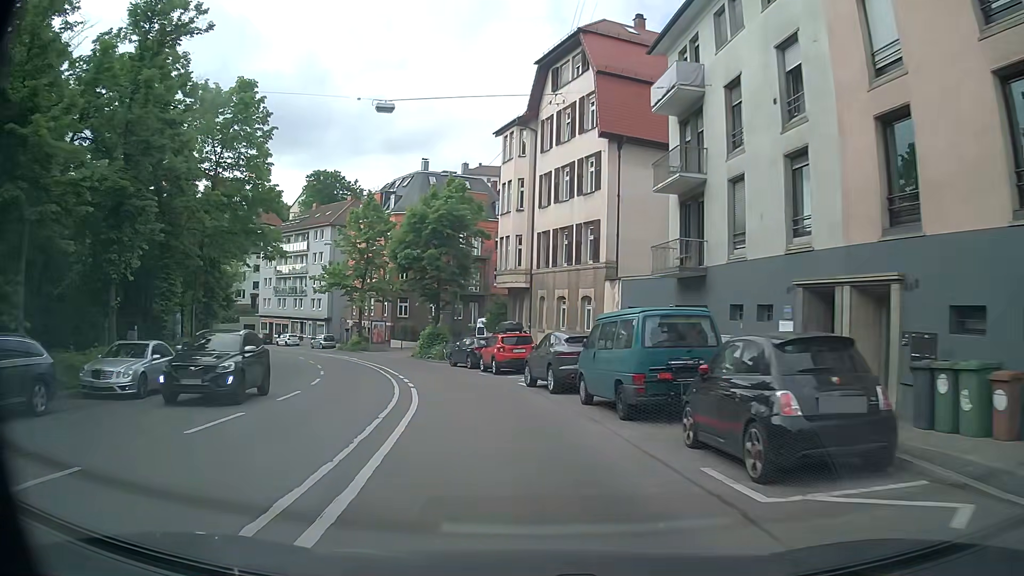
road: secondary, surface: asphalt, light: Day
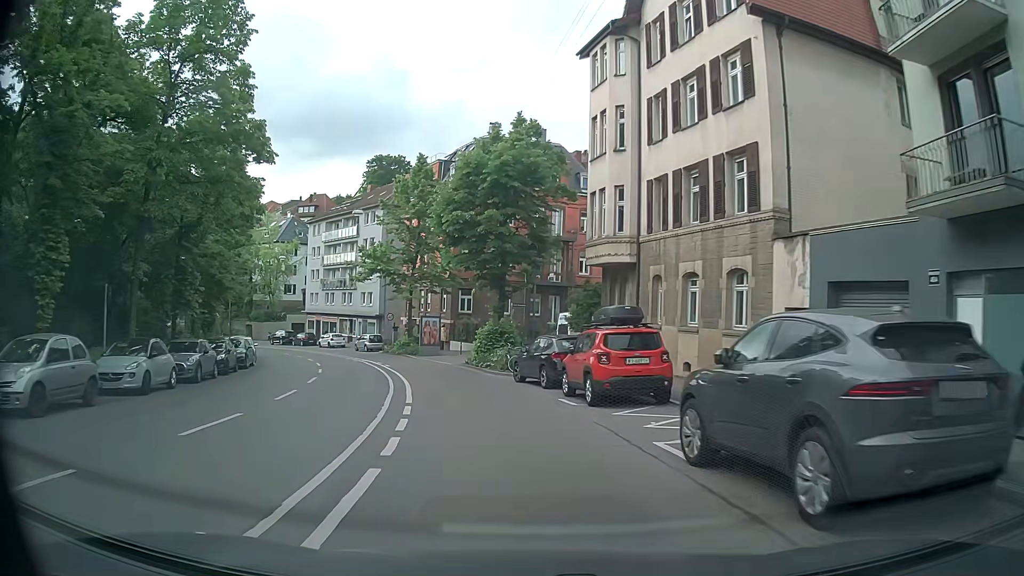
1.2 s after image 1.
(-0.9, +12.9) m; -7°
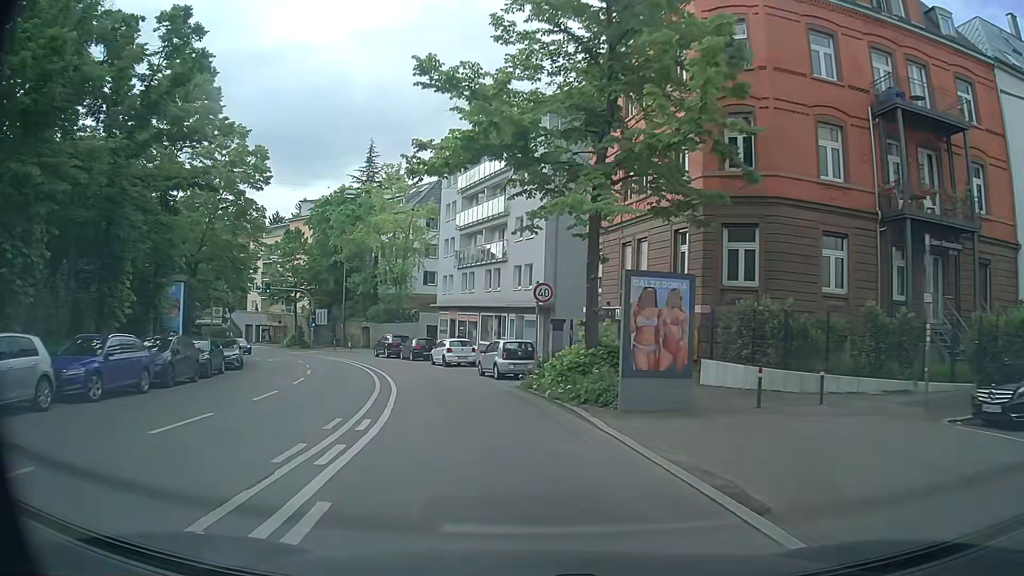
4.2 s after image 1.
(-5.0, +31.9) m; -16°
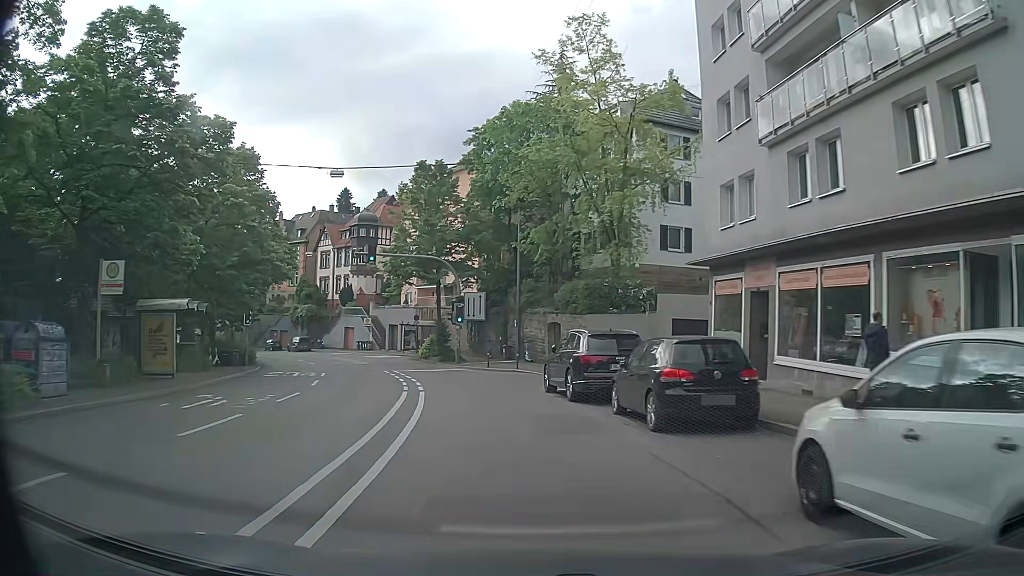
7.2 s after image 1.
(-6.2, +31.1) m; -21°
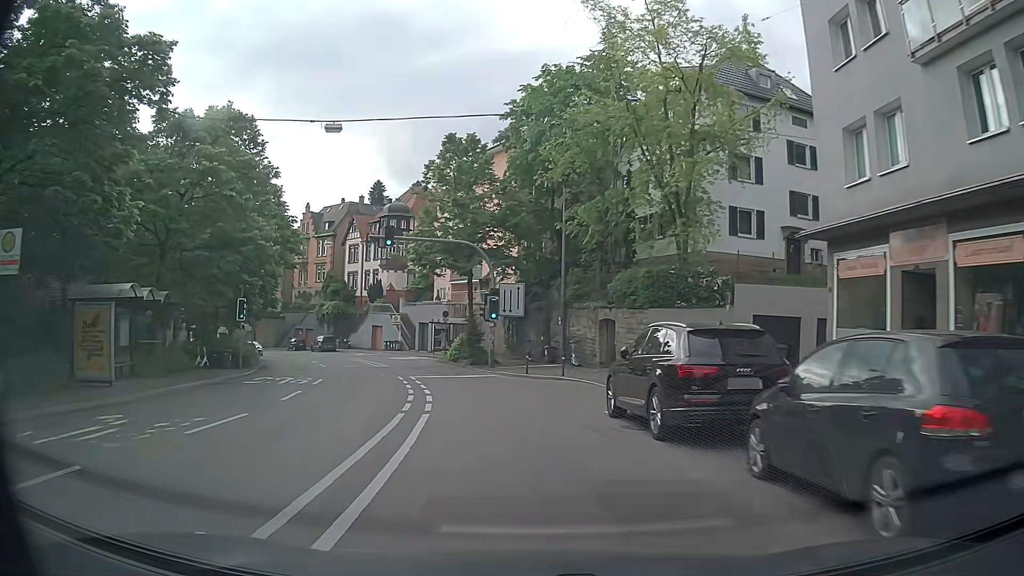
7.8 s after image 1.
(-0.2, +6.1) m; -3°
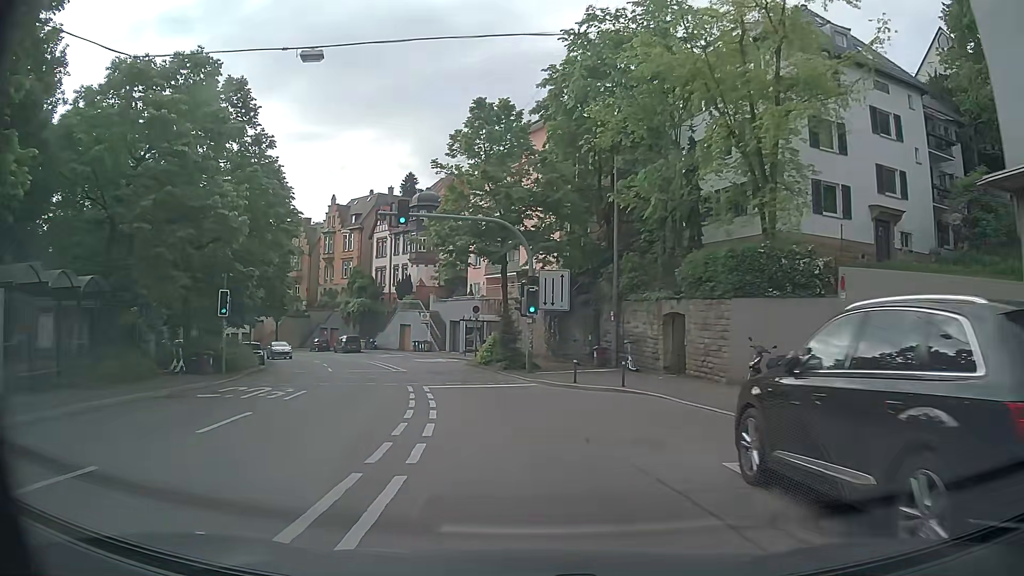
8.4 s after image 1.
(-0.1, +6.0) m; -3°
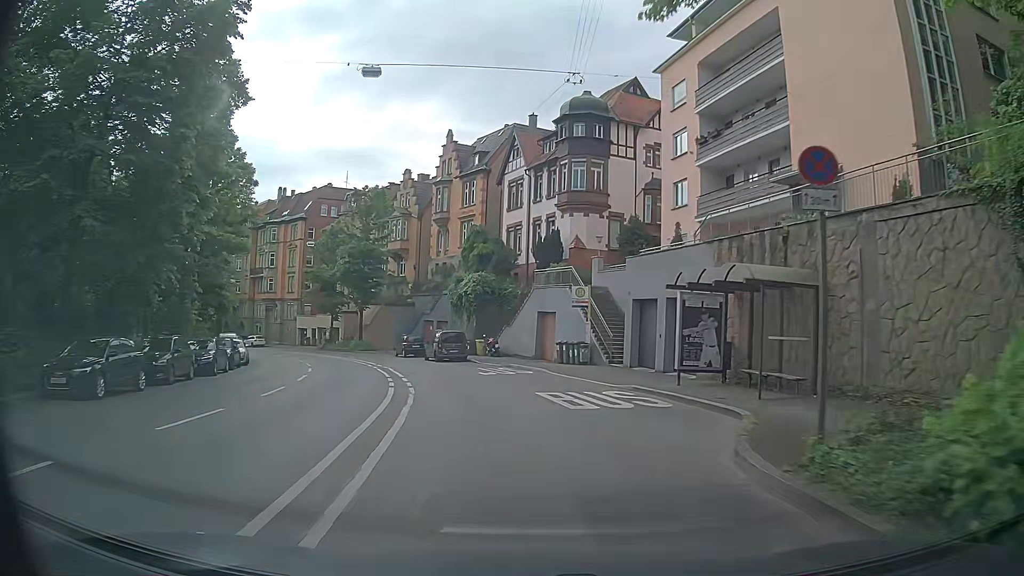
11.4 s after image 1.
(-3.6, +29.5) m; -14°
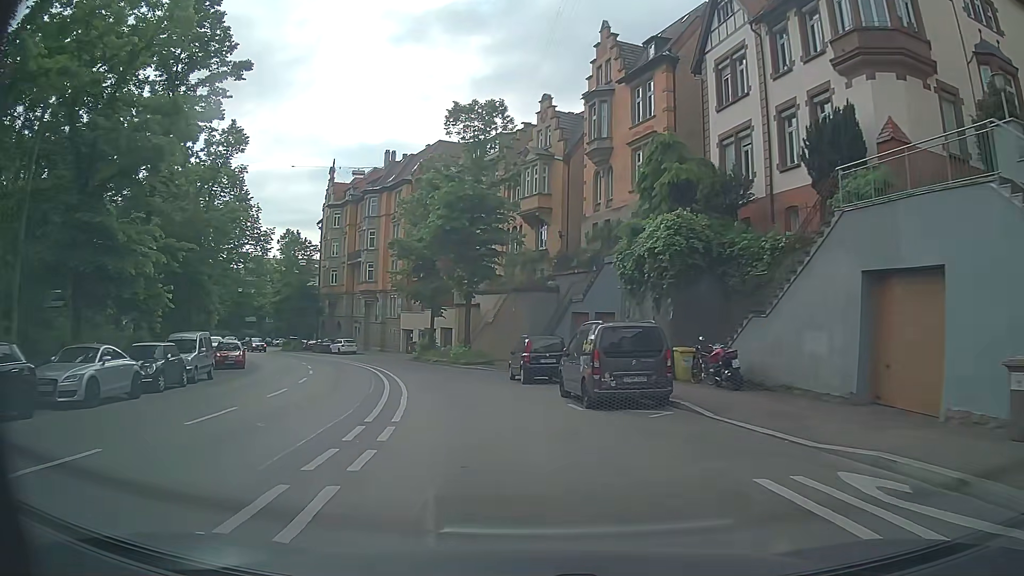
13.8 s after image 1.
(-2.7, +23.8) m; -14°
(0, +10) (-2, +20) (-4, +30) (-7, +39) (-12, +48) (-17, +57) (-23, +65) (-28, +73) (-33, +82) (-37, +91) m
